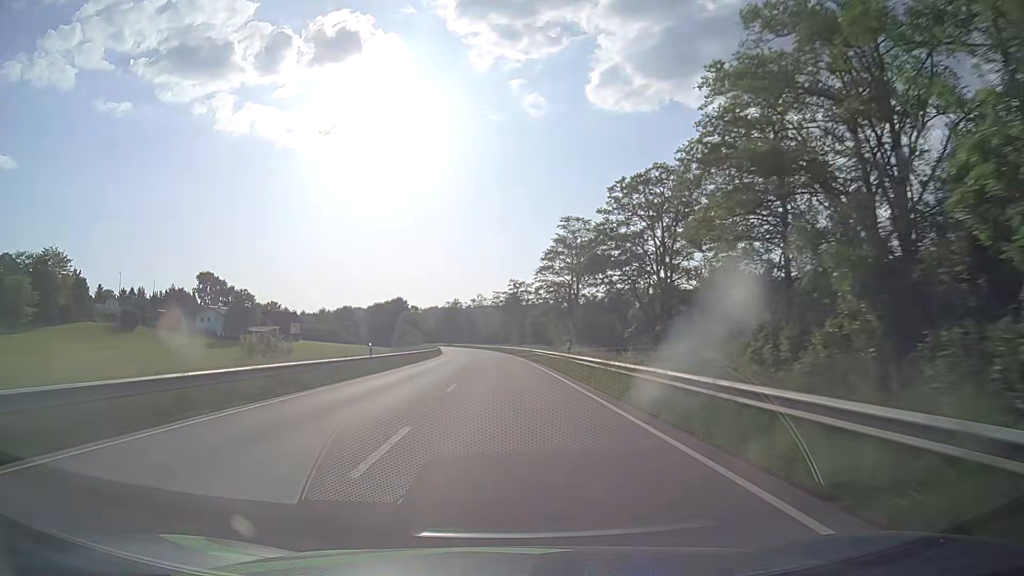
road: primary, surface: asphalt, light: Day
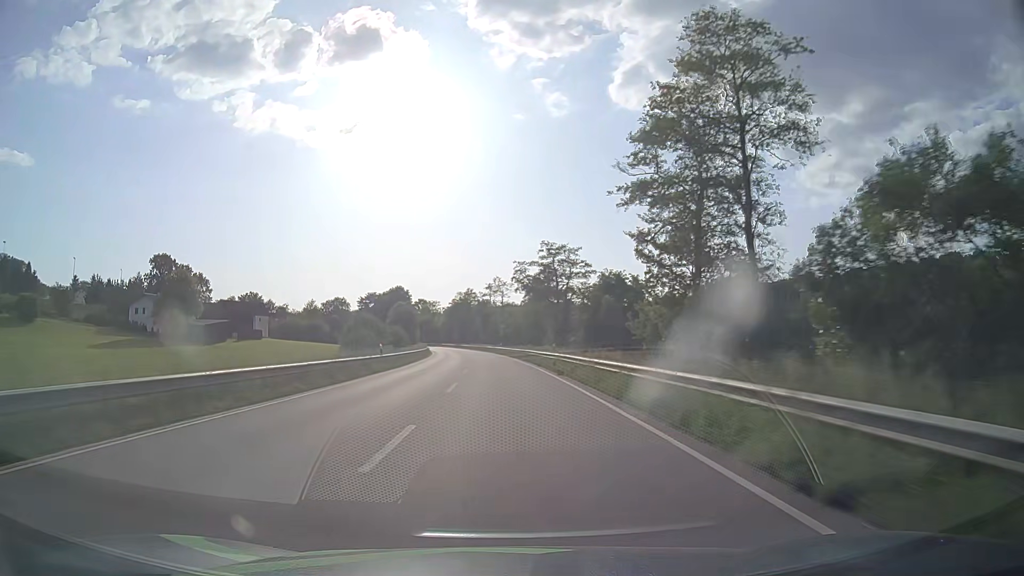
(-0.5, +47.4) m; -2°
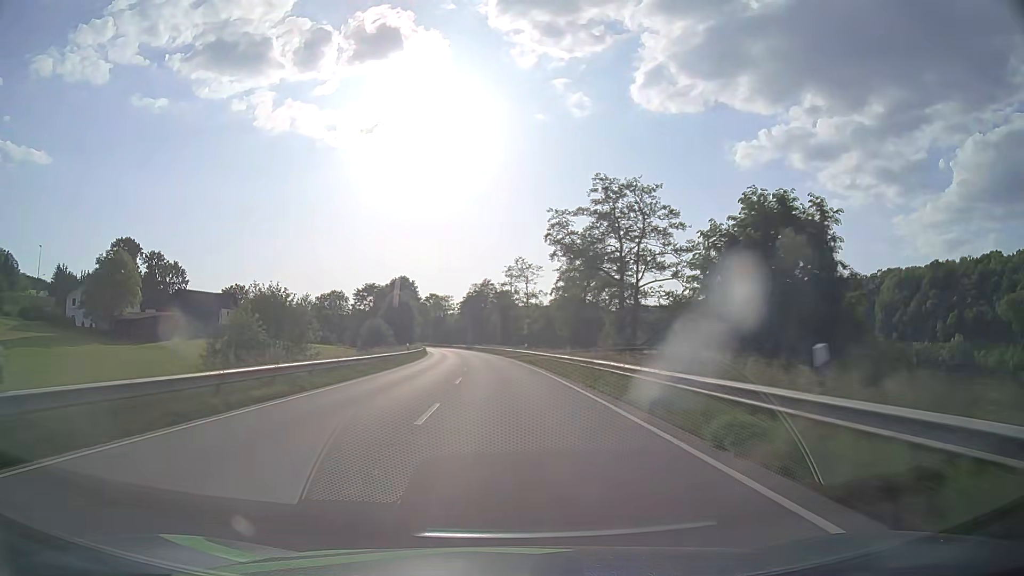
(-0.5, +31.6) m; -2°
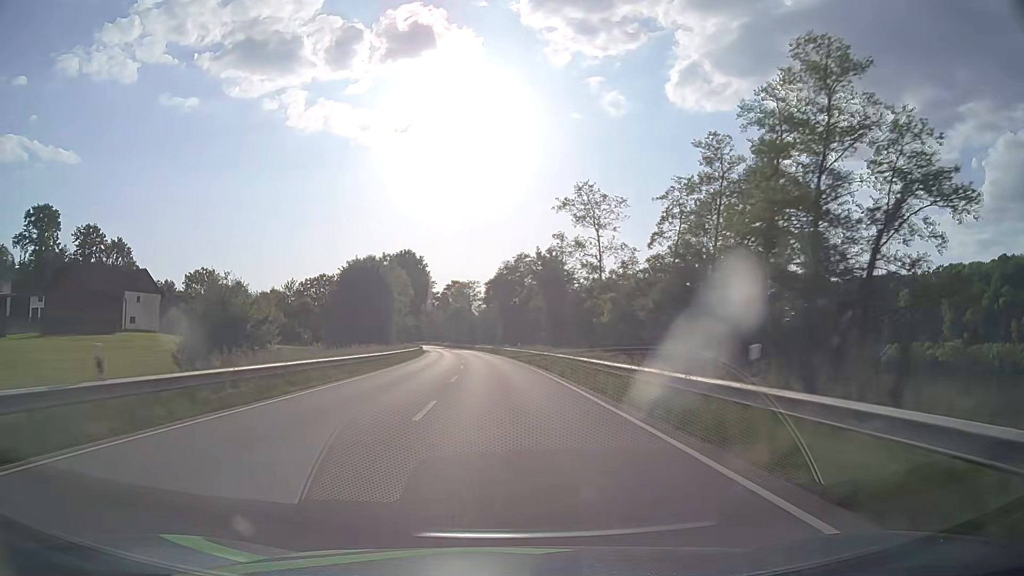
(-1.3, +47.3) m; -3°
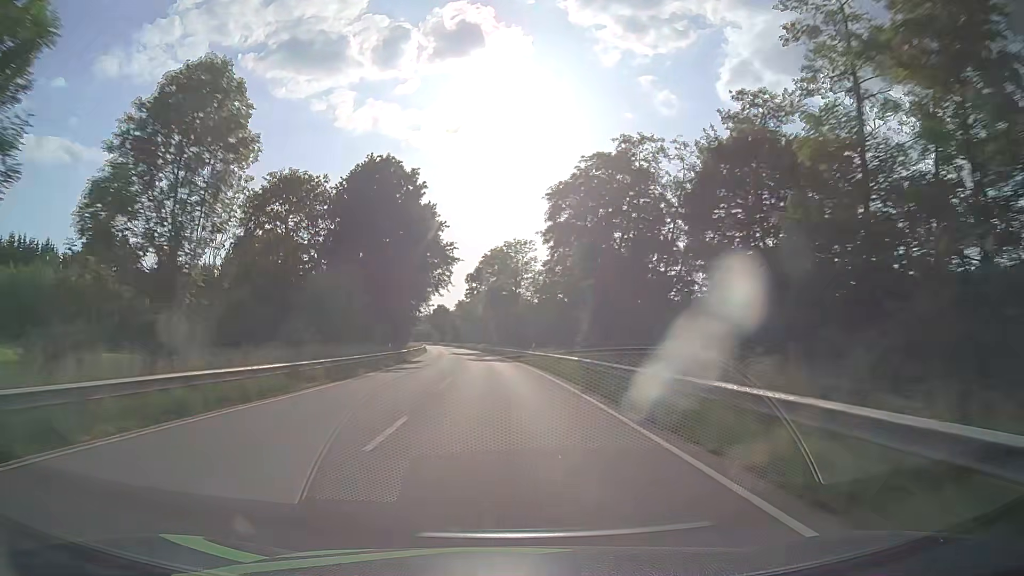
(-2.5, +63.1) m; -4°
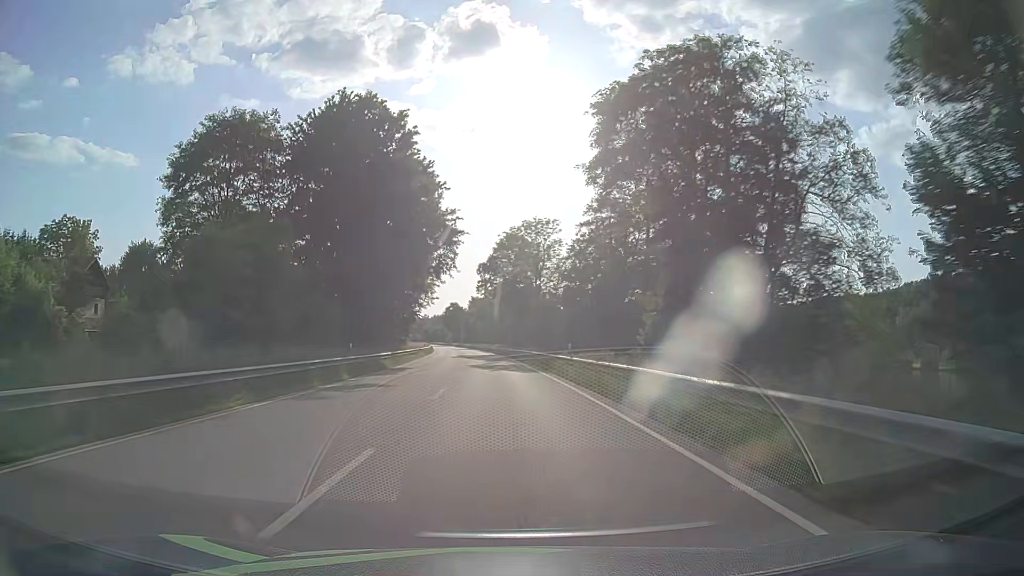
(-0.2, +15.8) m; -1°
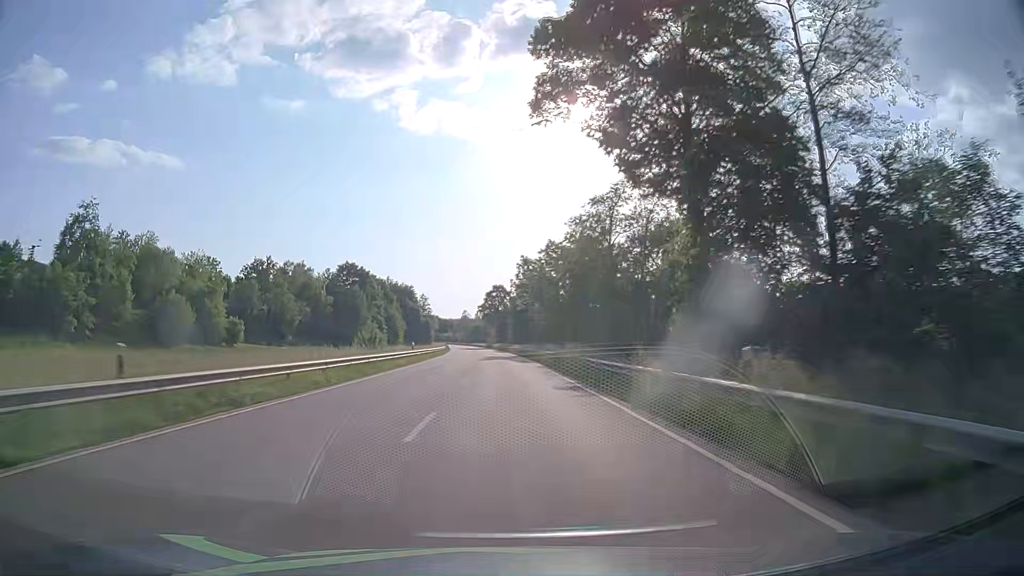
(-3.7, +78.9) m; -5°
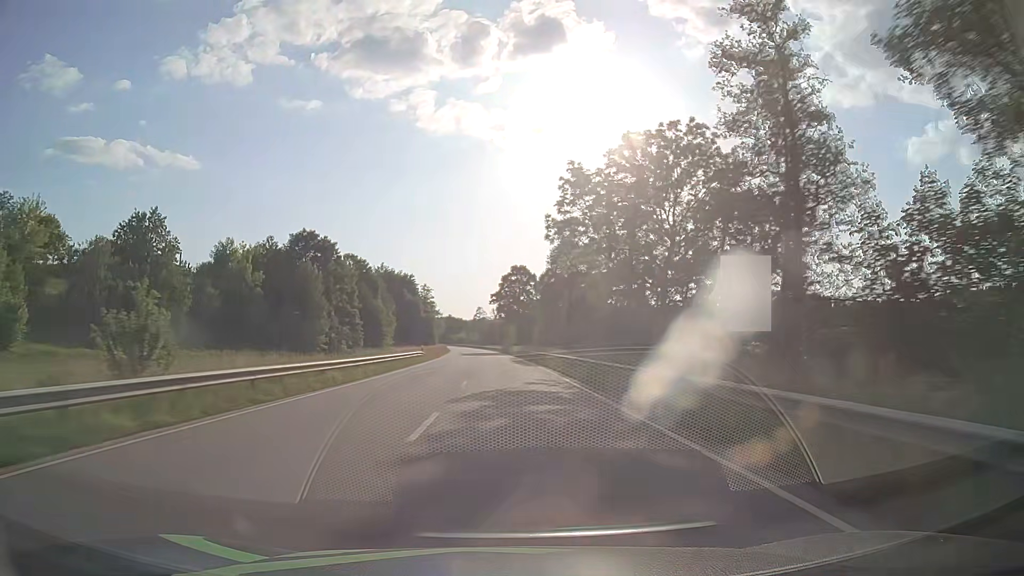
(-0.8, +47.5) m; -2°
(0, +10) (0, +20) (0, +30) (0, +40) (-1, +50) (-1, +60) (-1, +70) (-2, +80) (-2, +90) (-3, +100) m
